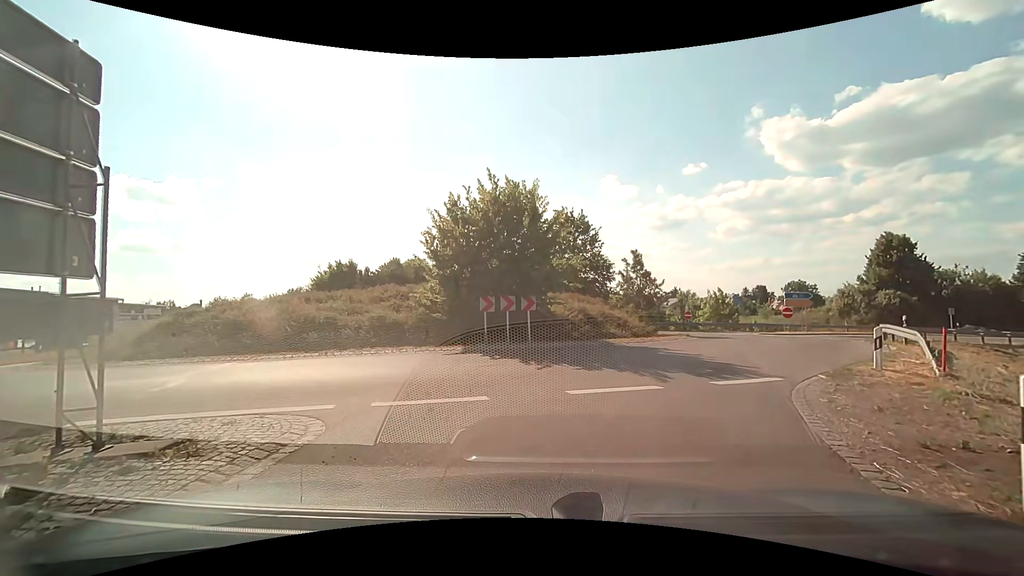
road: secondary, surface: asphalt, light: Day
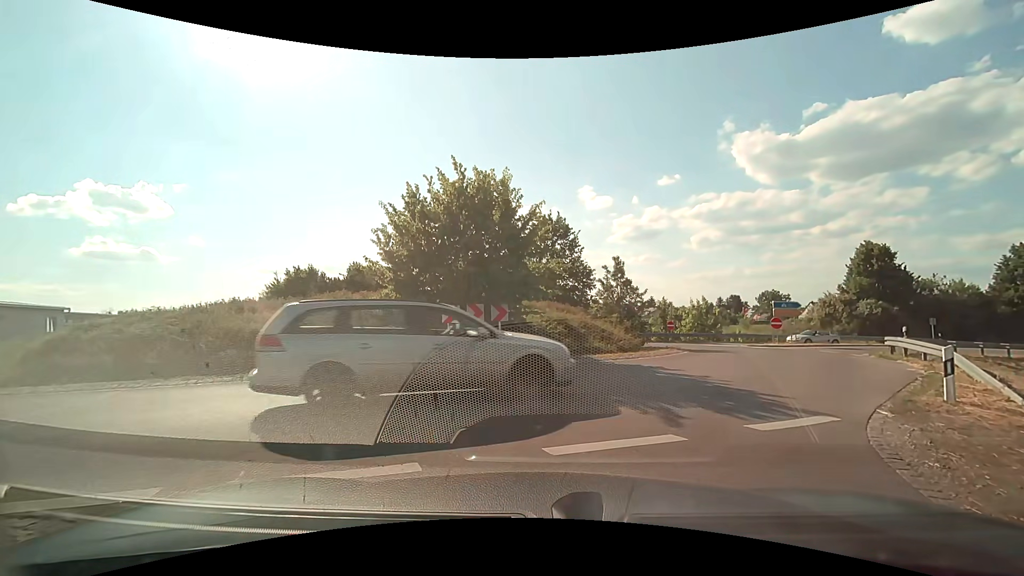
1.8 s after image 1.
(0.0, +2.5) m; +2°
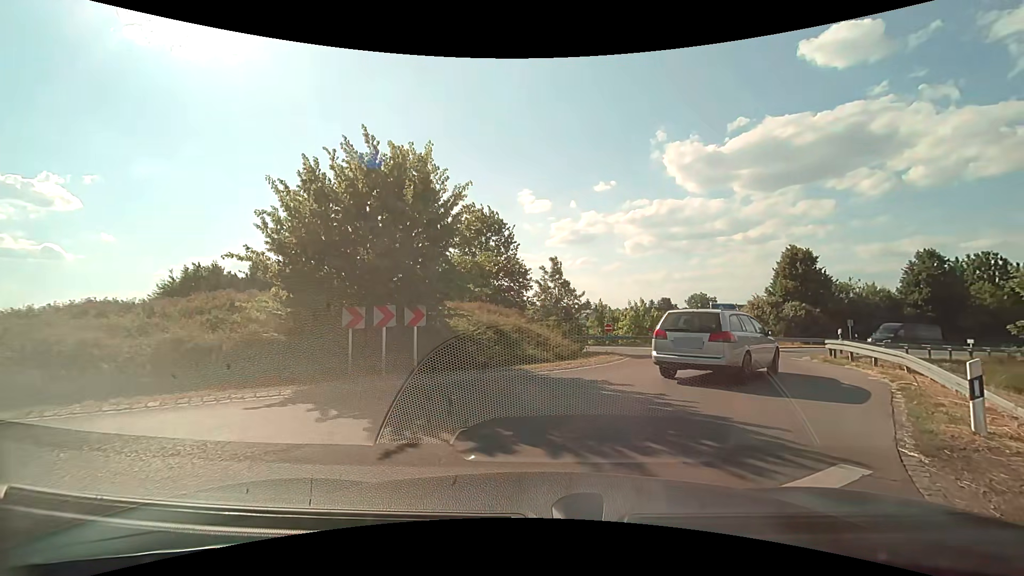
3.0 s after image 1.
(+0.1, +2.6) m; +7°
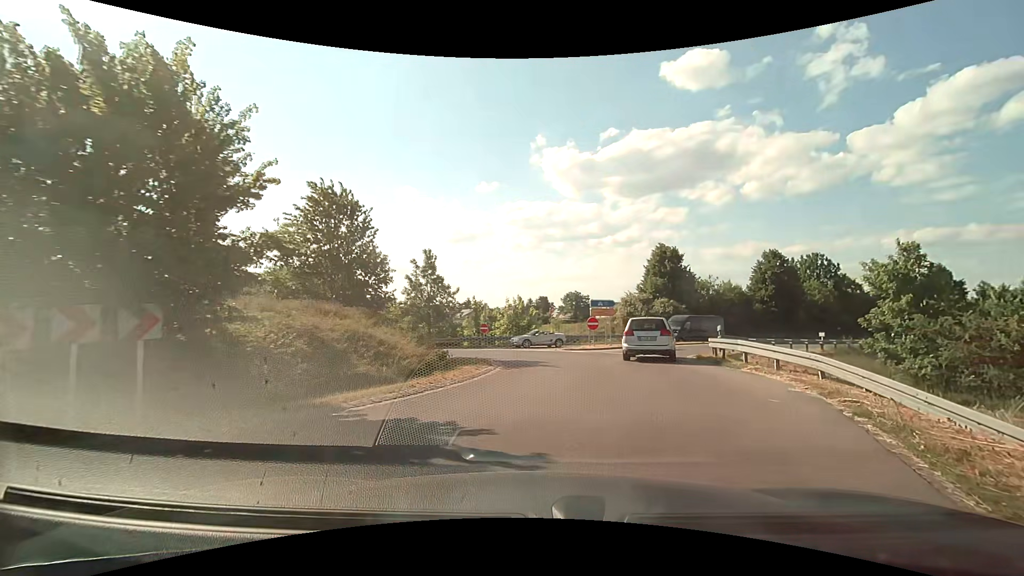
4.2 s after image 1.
(+0.5, +4.3) m; +14°
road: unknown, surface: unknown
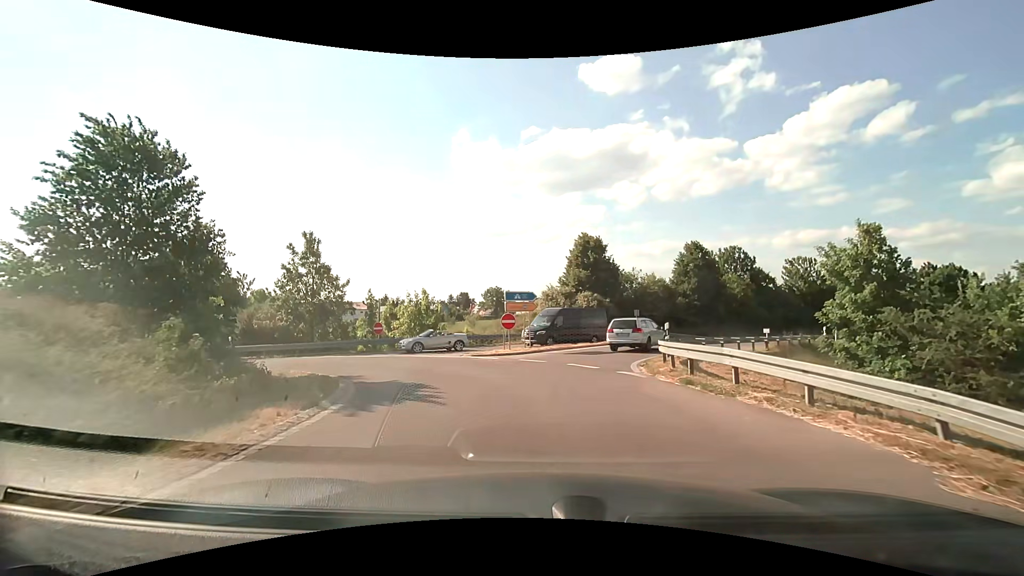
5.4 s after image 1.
(+0.6, +6.4) m; +8°
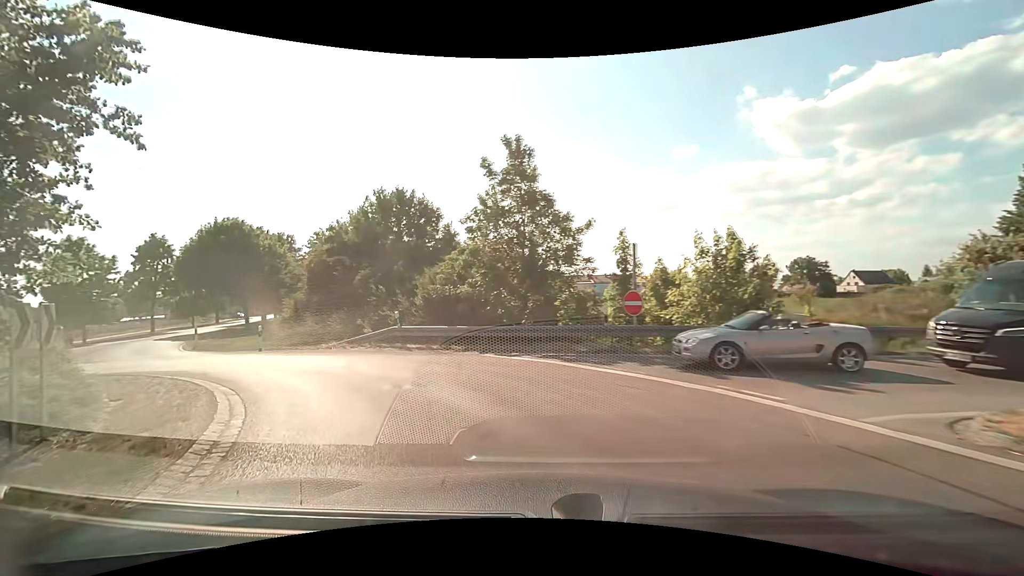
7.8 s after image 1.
(-3.2, +16.1) m; -31°
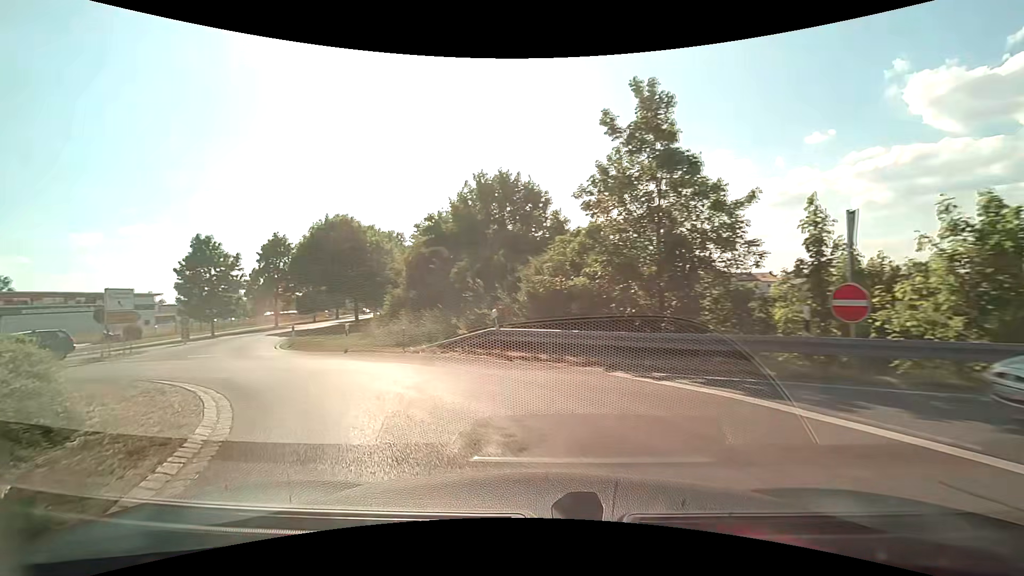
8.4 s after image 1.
(-0.4, +4.2) m; -12°
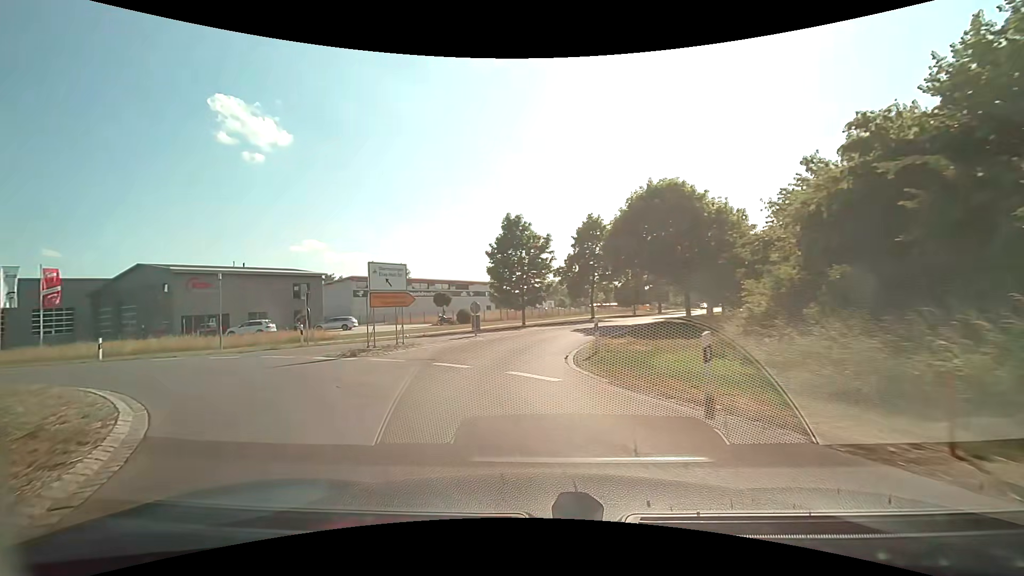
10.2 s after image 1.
(-4.0, +11.8) m; -35°
(-1, +10) (-1, +20) (+1, +30) (+5, +39) (+9, +48) (+13, +57) (+17, +67) (+21, +76) (+25, +85) (+28, +94) m
